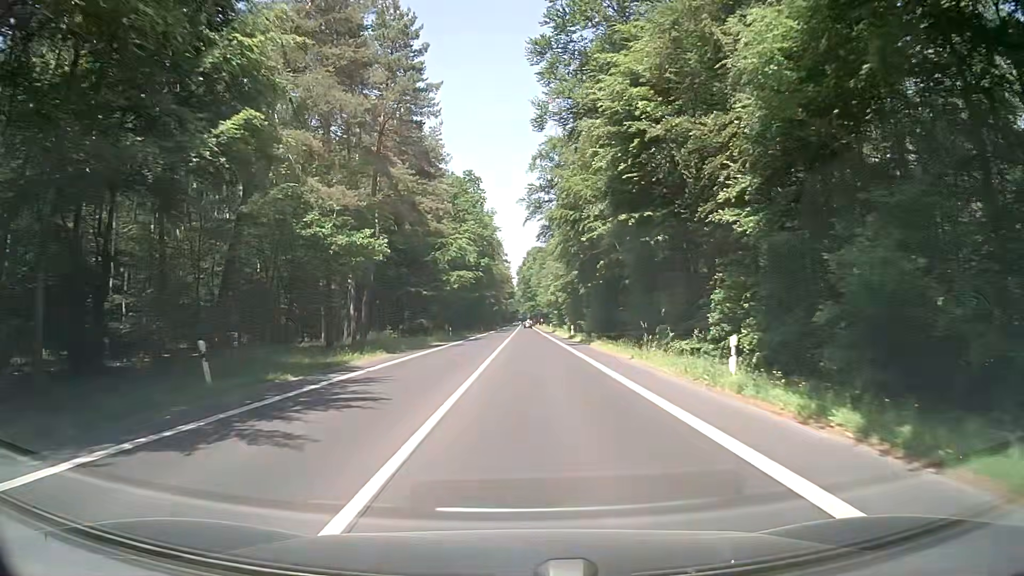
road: secondary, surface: asphalt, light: Day
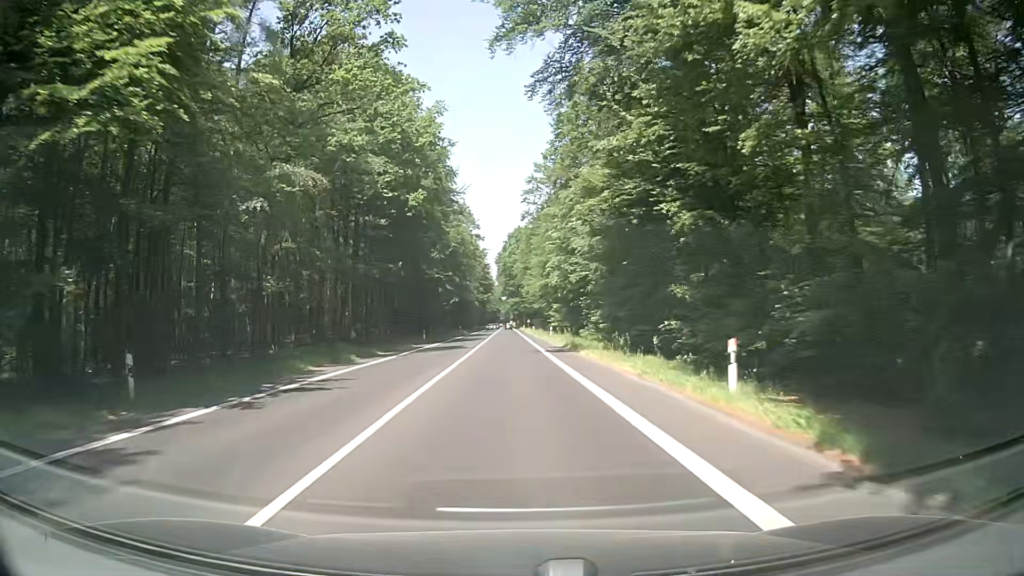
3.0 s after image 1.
(+0.3, +52.9) m; 0°
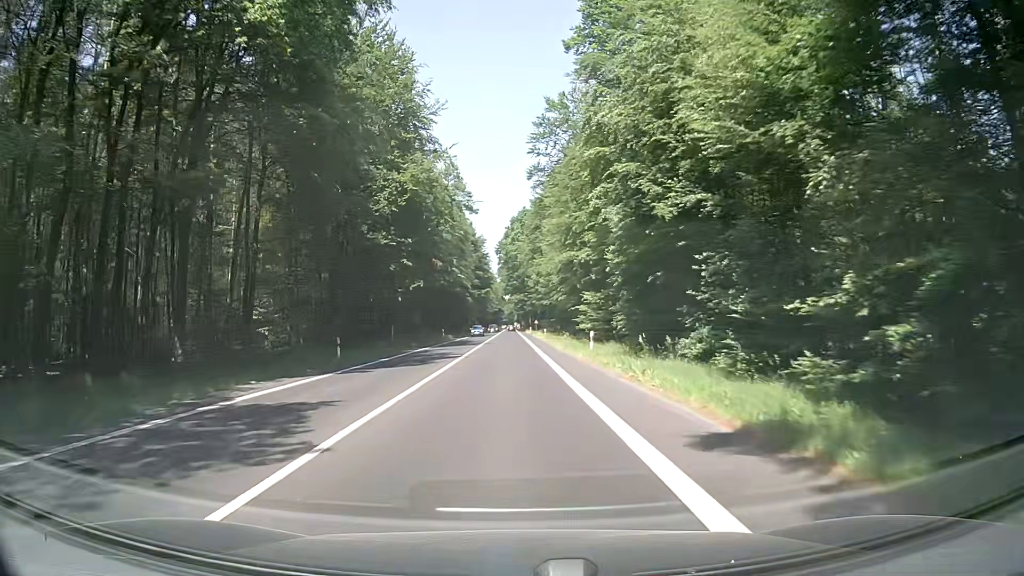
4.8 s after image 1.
(+0.4, +31.4) m; +1°
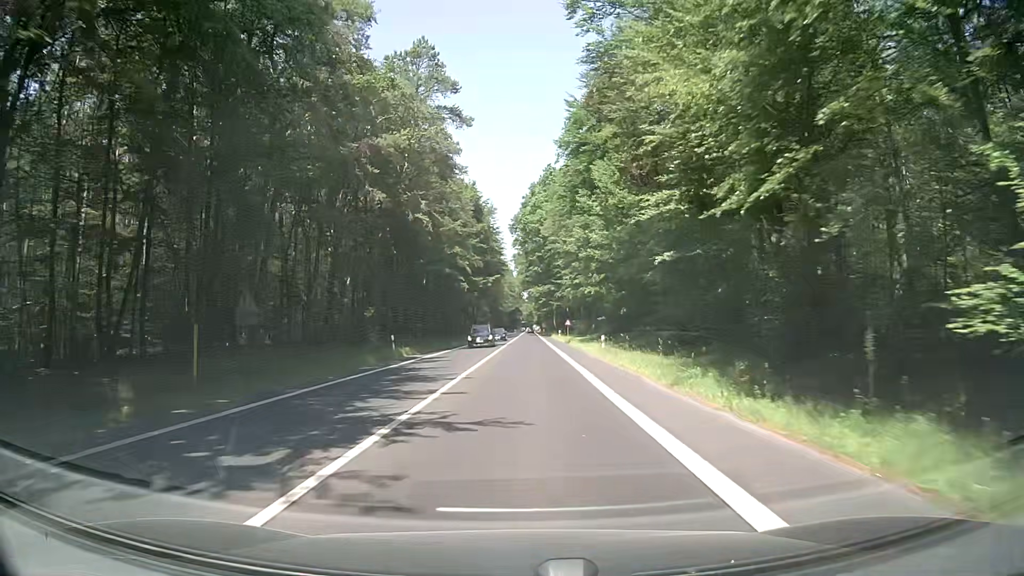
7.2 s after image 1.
(-1.1, +41.6) m; -2°
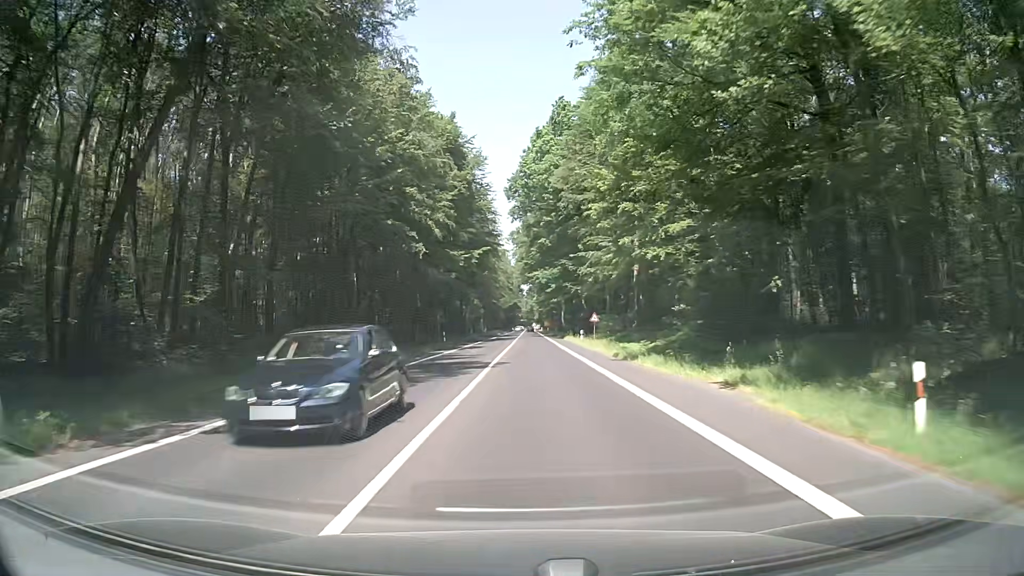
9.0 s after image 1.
(-0.4, +31.8) m; -1°
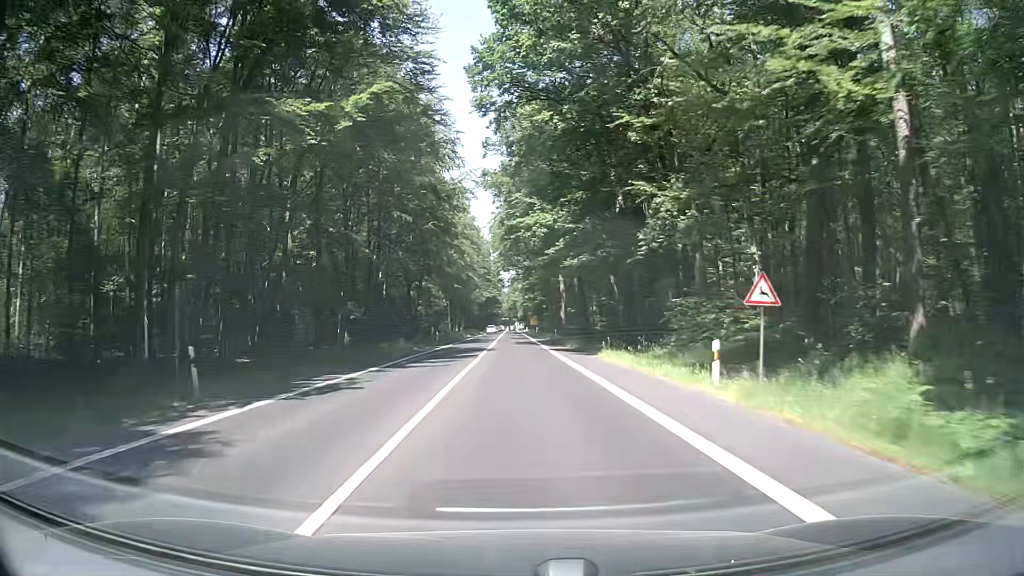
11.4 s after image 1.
(+1.0, +43.4) m; +3°
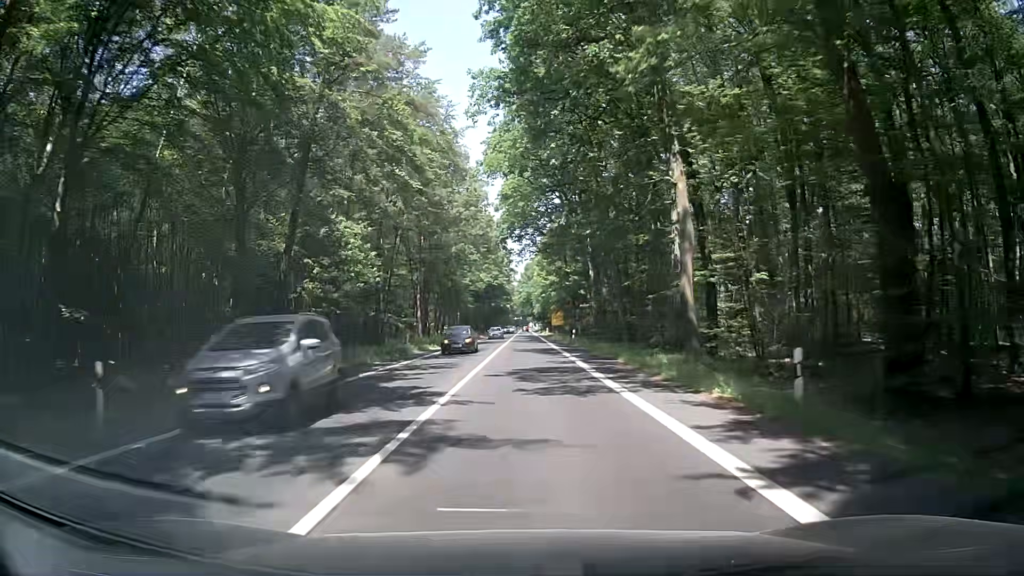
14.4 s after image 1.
(-1.3, +55.7) m; -2°
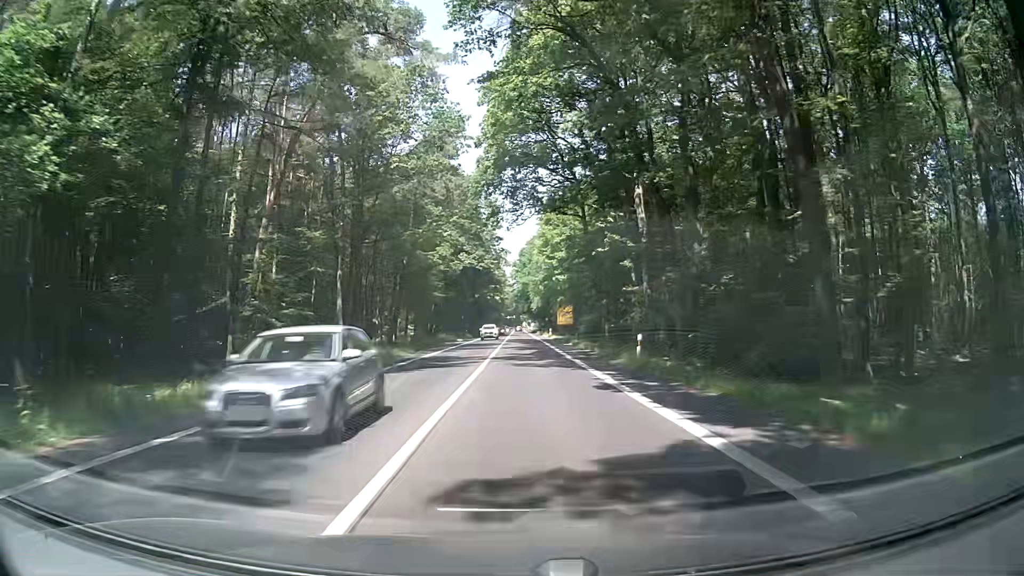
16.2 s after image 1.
(0.0, +34.1) m; 0°
(0, +10) (0, +20) (+1, +30) (+1, +40) (+1, +50) (+1, +60) (+1, +70) (+1, +80) (+1, +90) (+1, +100) m
